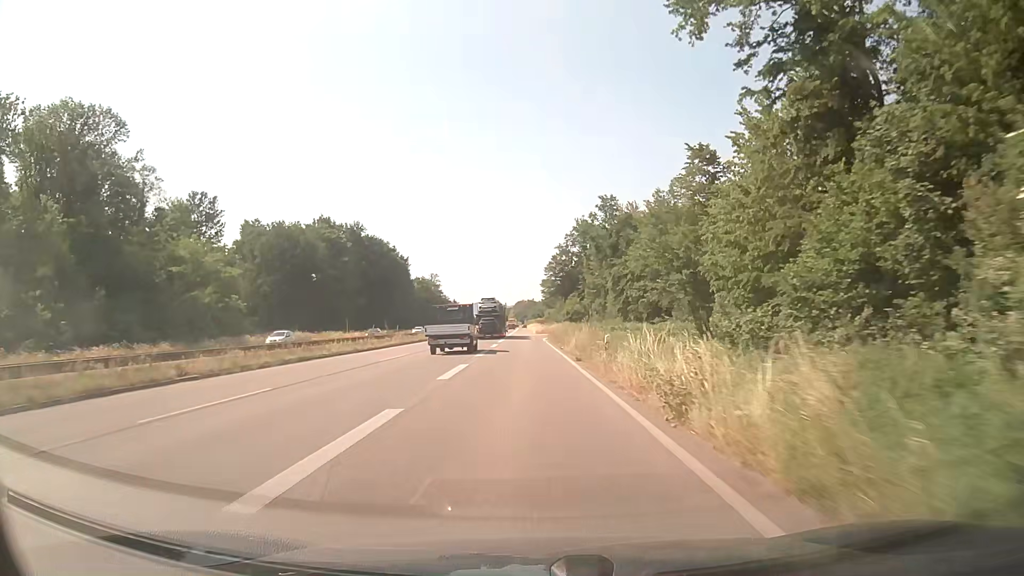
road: trunk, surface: asphalt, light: Day
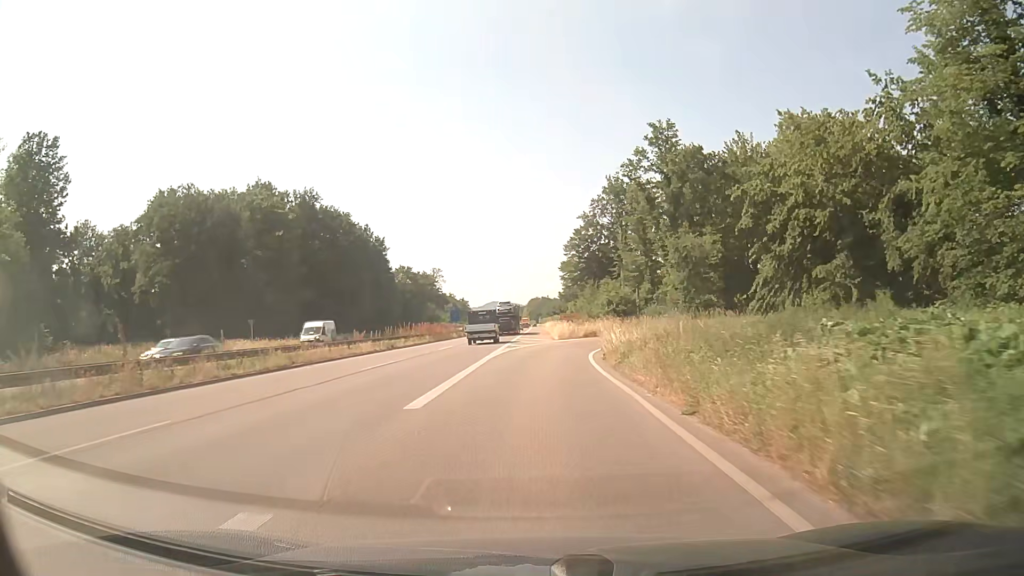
(-0.5, +41.5) m; -1°
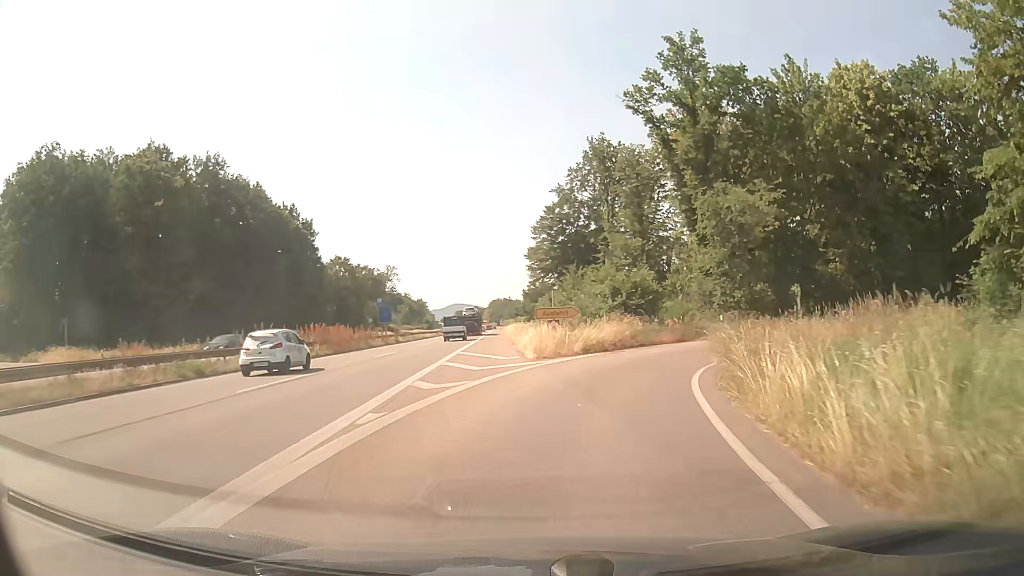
(+0.4, +25.1) m; +3°
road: trunk_link
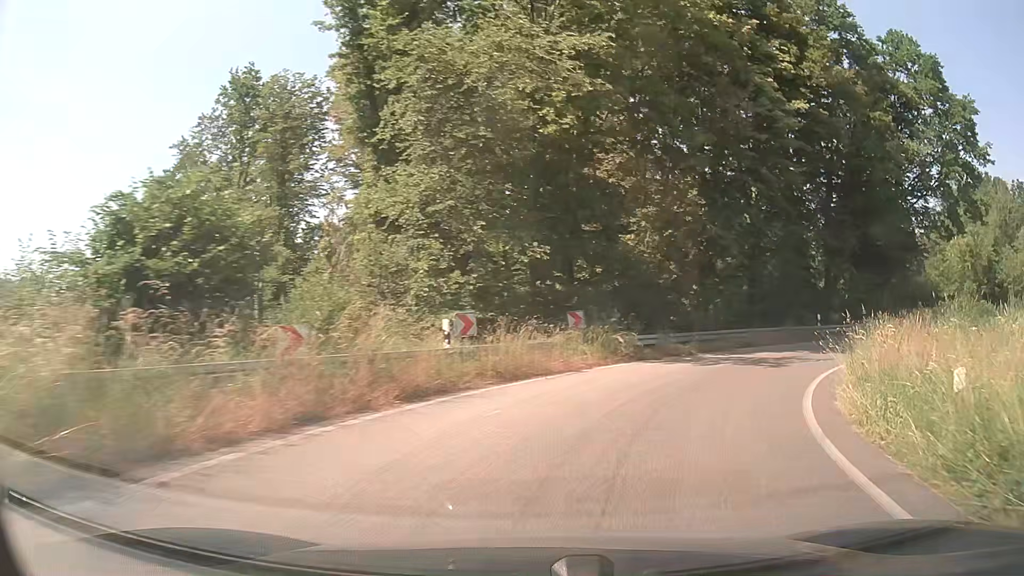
(+5.5, +26.2) m; +29°
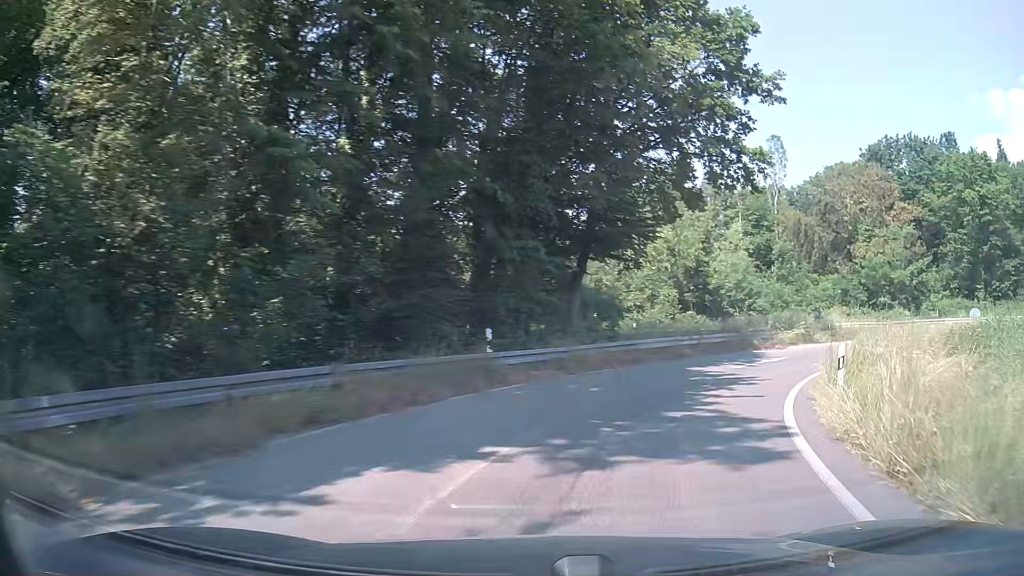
(+5.2, +17.3) m; +33°
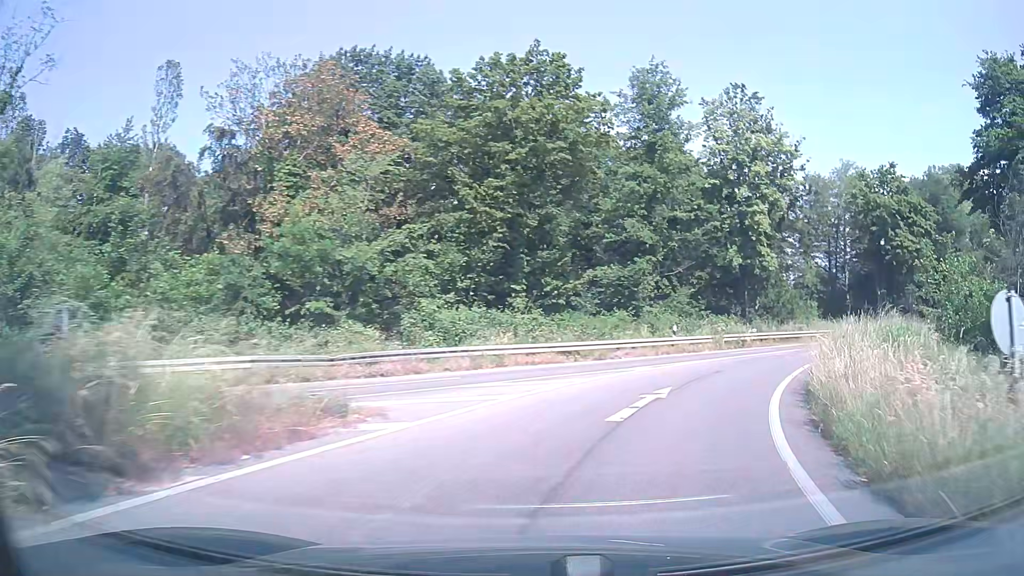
(+13.2, +26.1) m; +50°
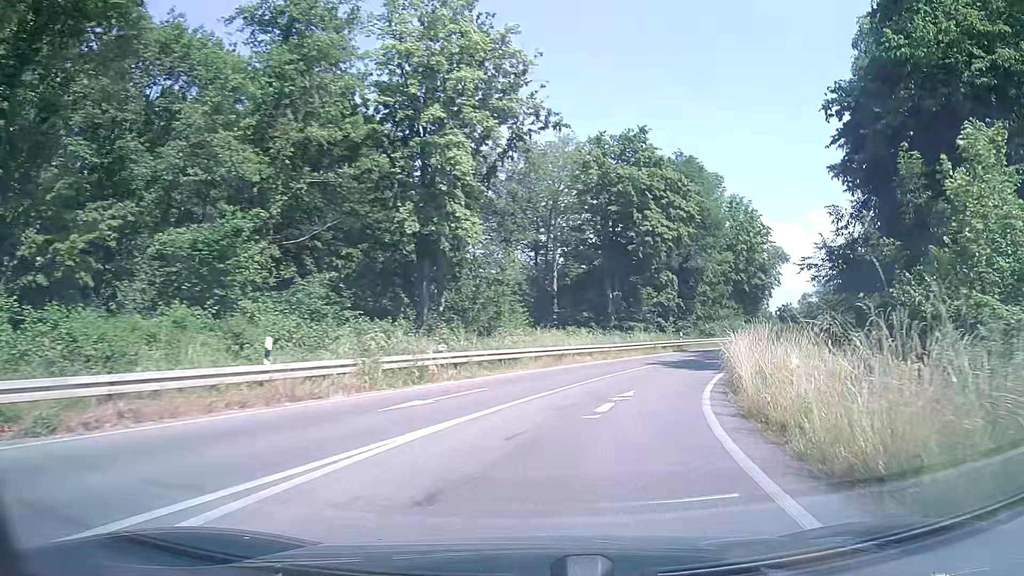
(+5.0, +17.6) m; +30°
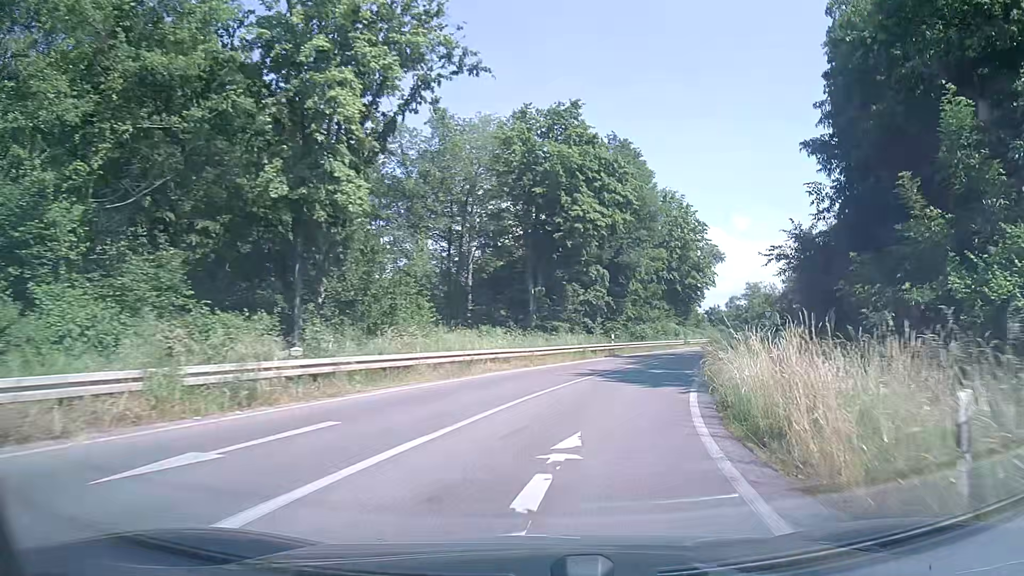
(+0.2, +6.4) m; +6°
(+1, +10) (+3, +20) (+6, +29) (+9, +39) (+13, +48) (+17, +57) (+21, +66) (+26, +75) (+31, +84) (+36, +92) m
